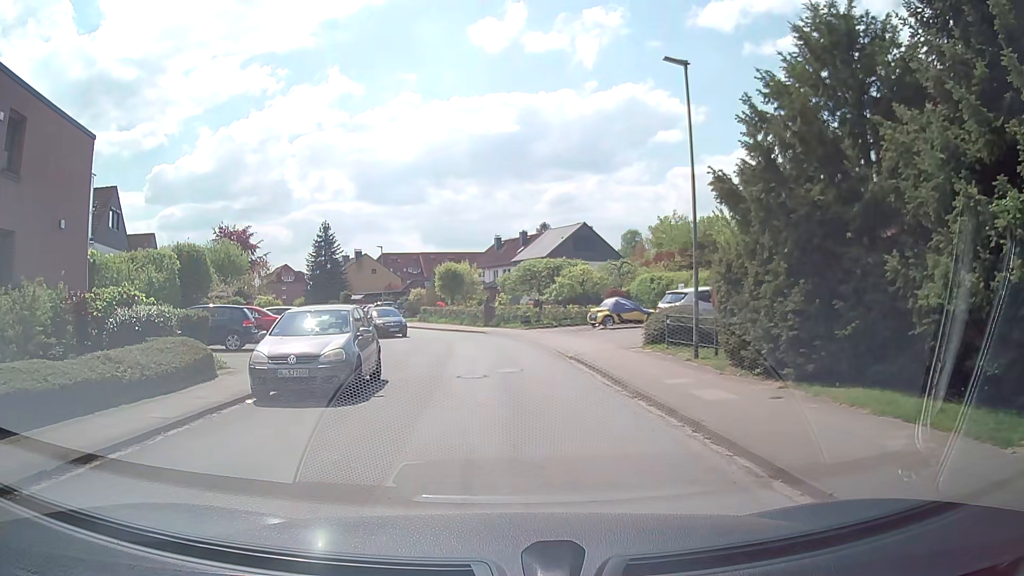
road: residential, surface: asphalt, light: Day
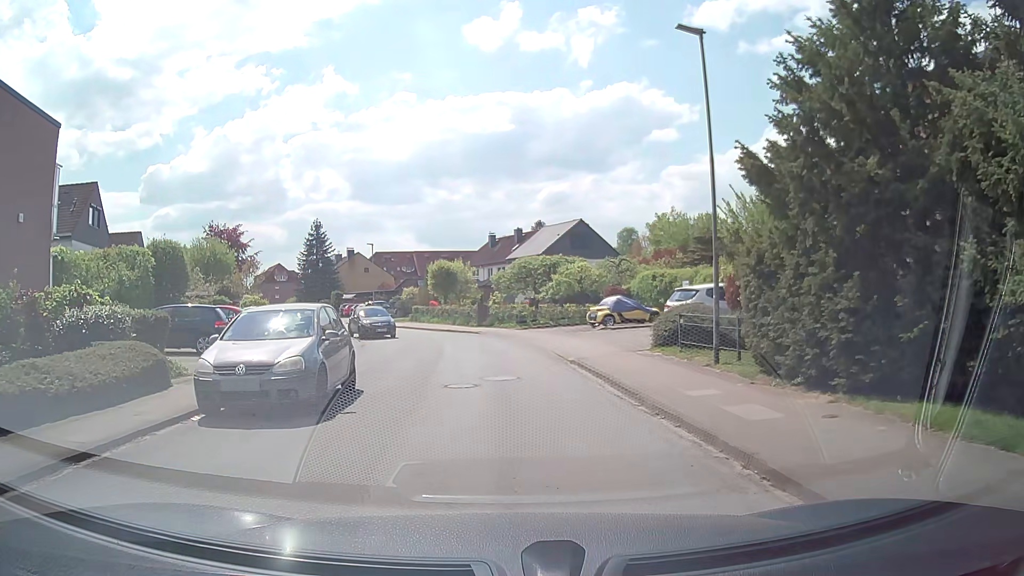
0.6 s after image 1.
(0.0, +1.9) m; 0°
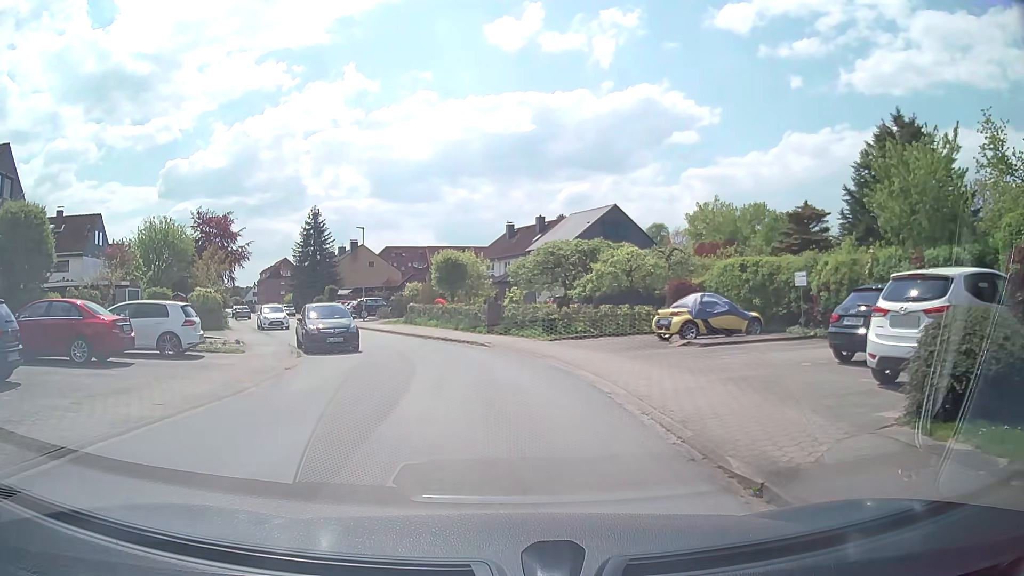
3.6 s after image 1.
(-0.1, +11.0) m; -1°
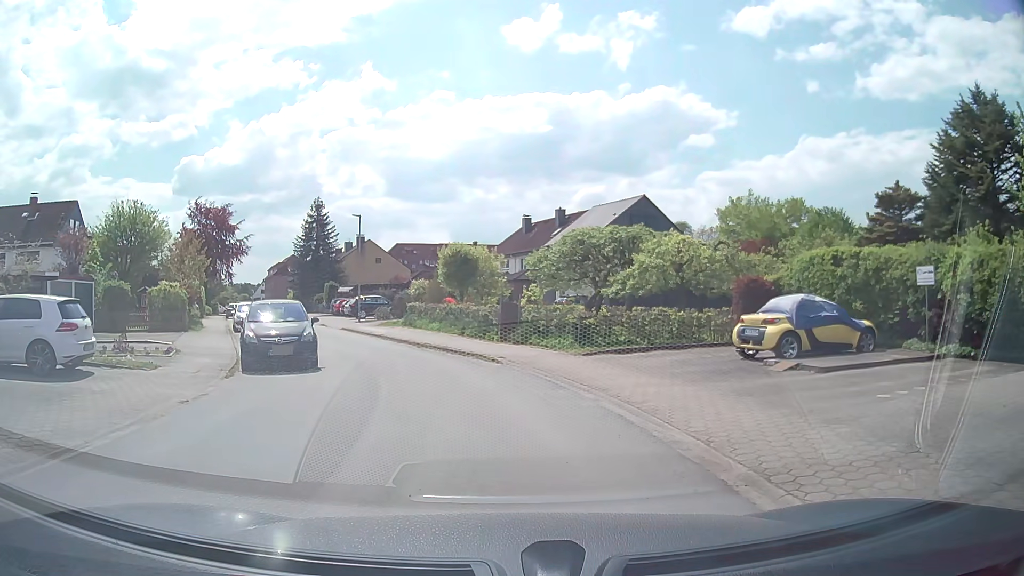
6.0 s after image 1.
(-0.1, +5.9) m; 0°
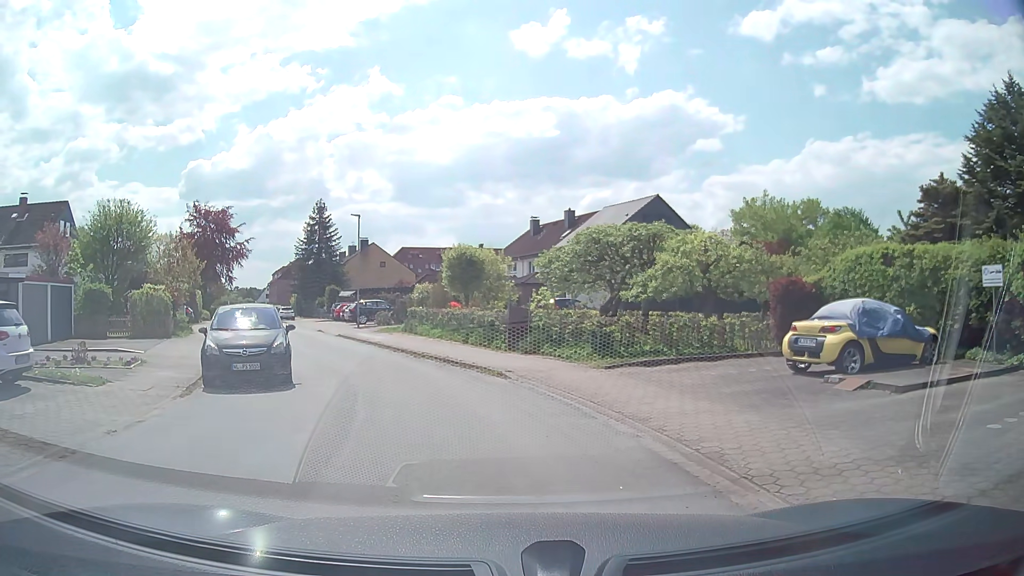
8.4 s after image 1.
(0.0, +2.3) m; 0°
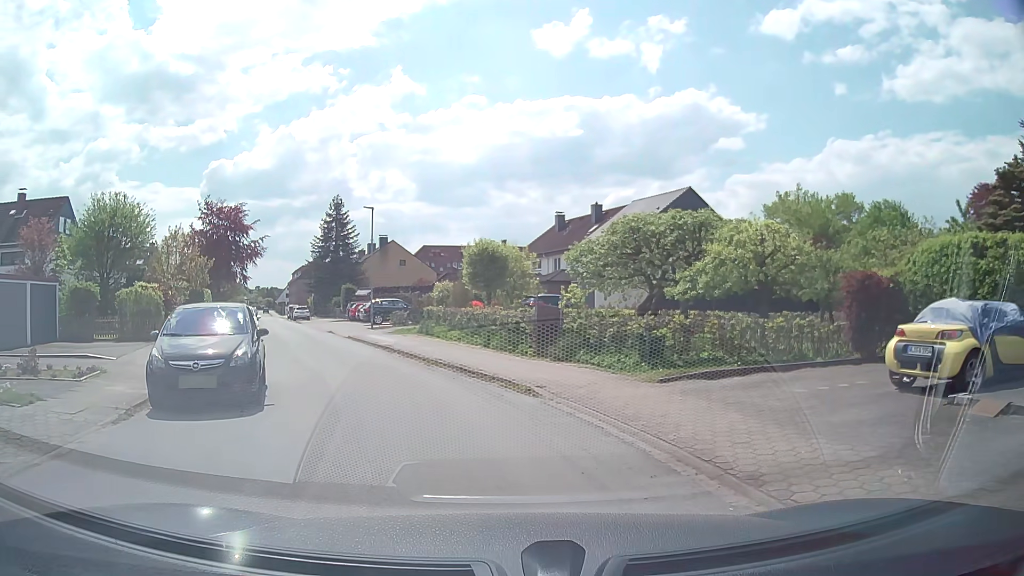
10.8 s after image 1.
(0.0, +2.9) m; -4°
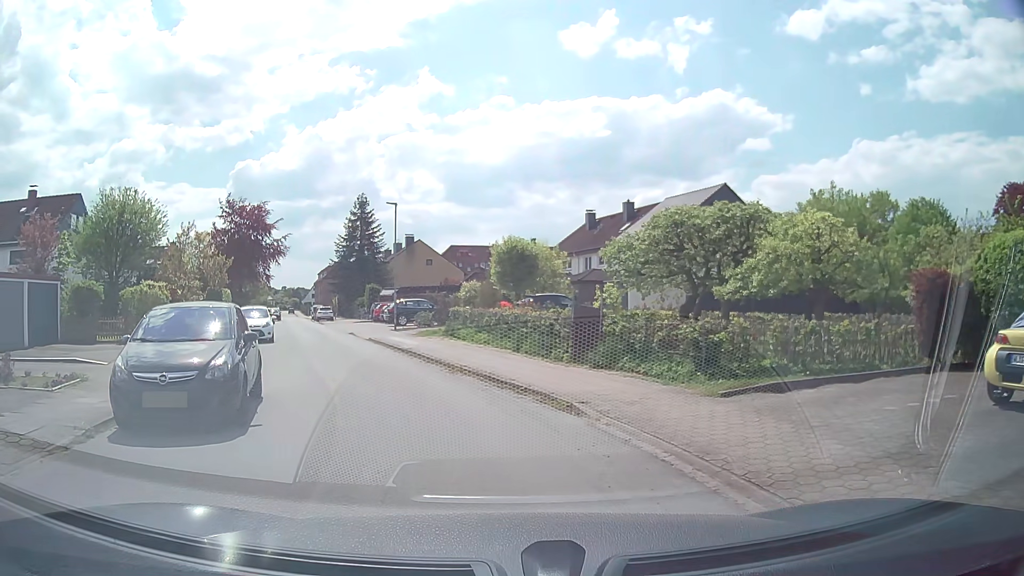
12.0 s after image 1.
(0.0, +1.8) m; -1°
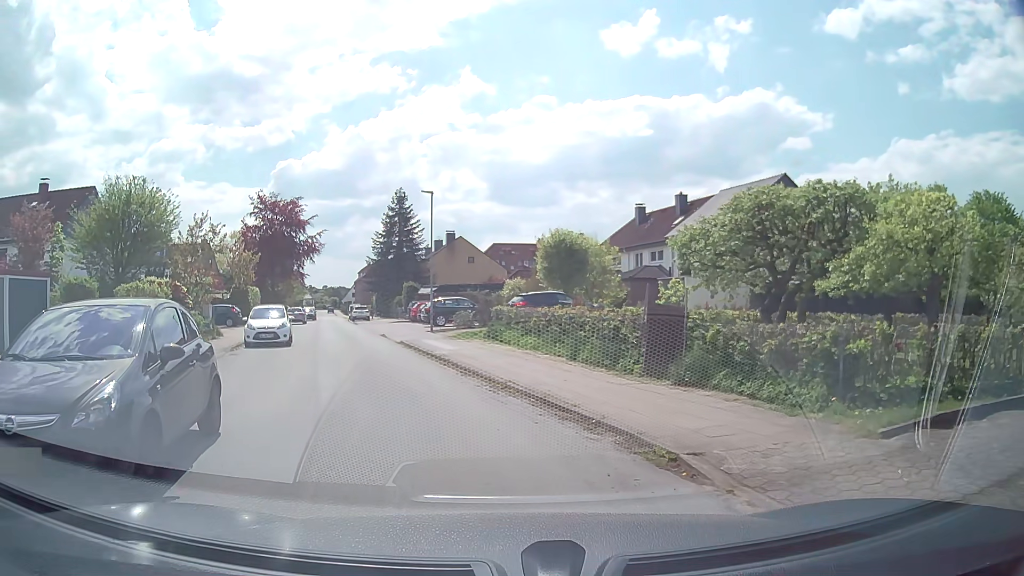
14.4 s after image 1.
(-0.2, +3.3) m; -3°
